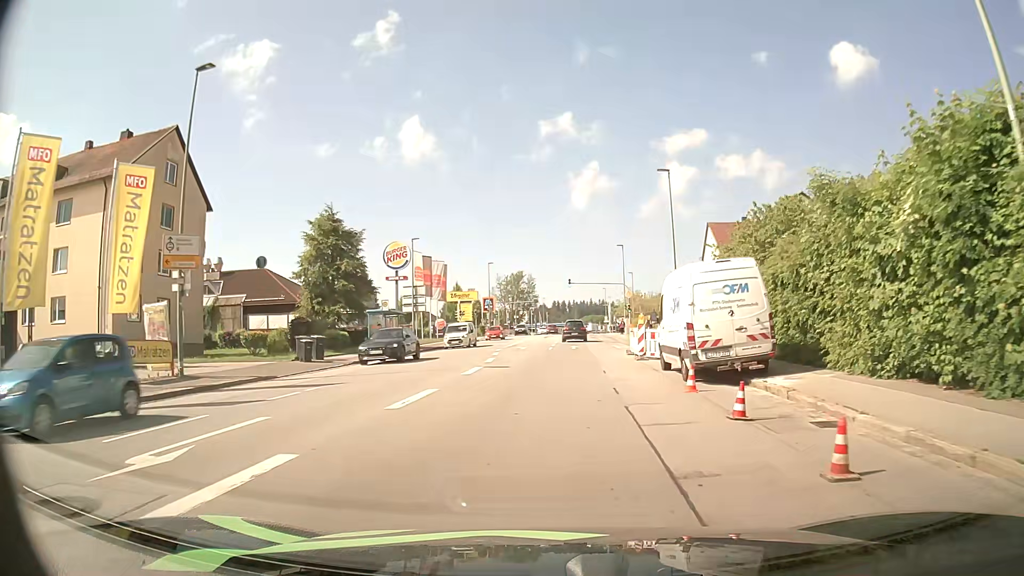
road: tertiary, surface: asphalt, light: Day
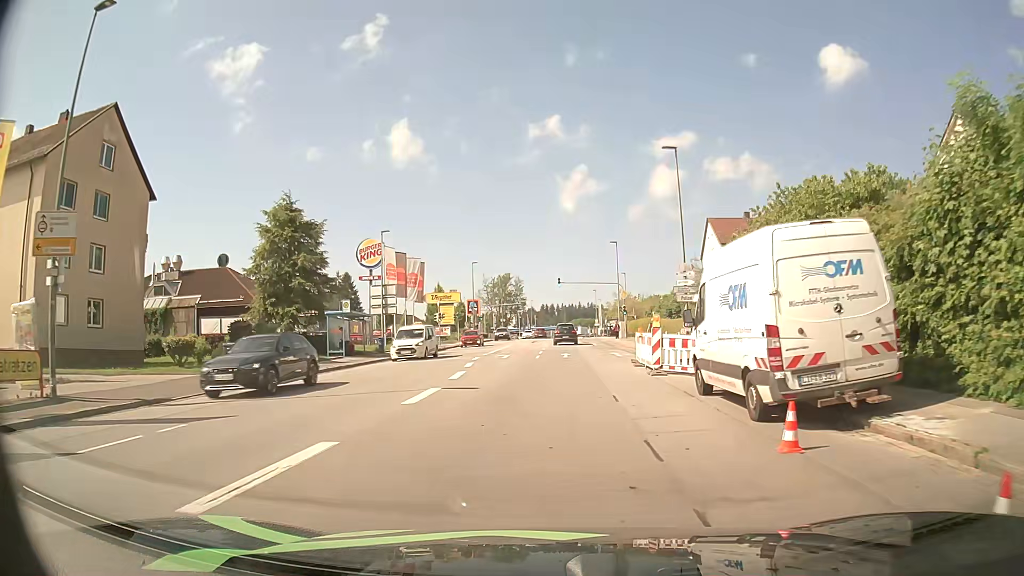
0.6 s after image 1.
(0.0, +6.1) m; +1°
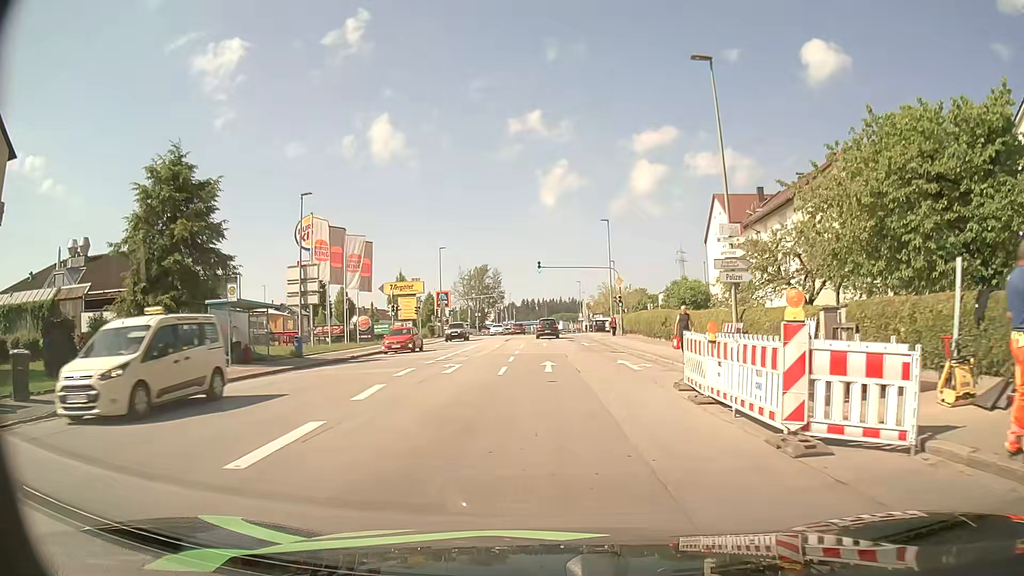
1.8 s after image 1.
(+0.2, +12.0) m; +2°
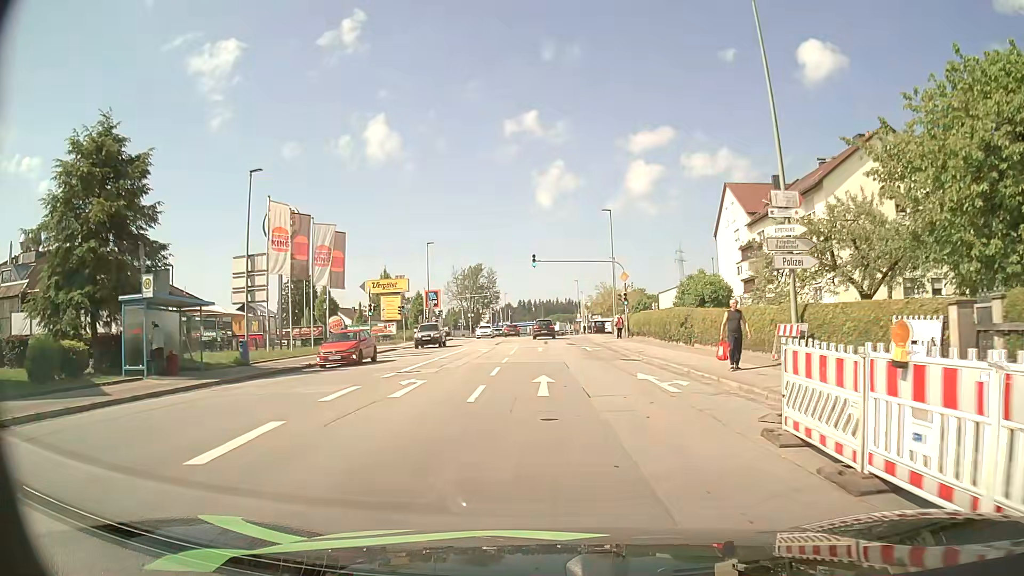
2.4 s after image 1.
(0.0, +5.9) m; +1°
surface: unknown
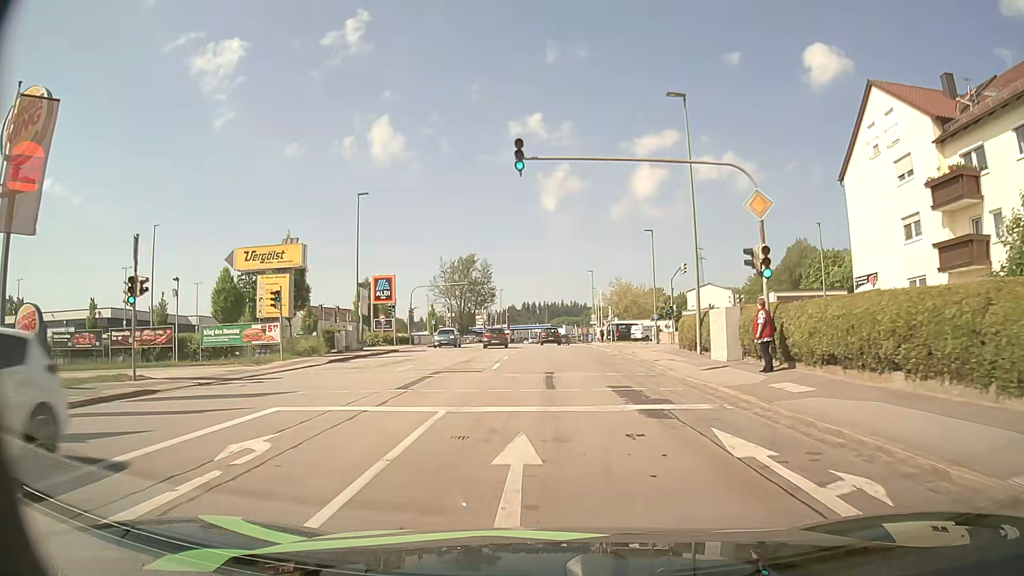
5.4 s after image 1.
(-0.2, +29.0) m; -1°
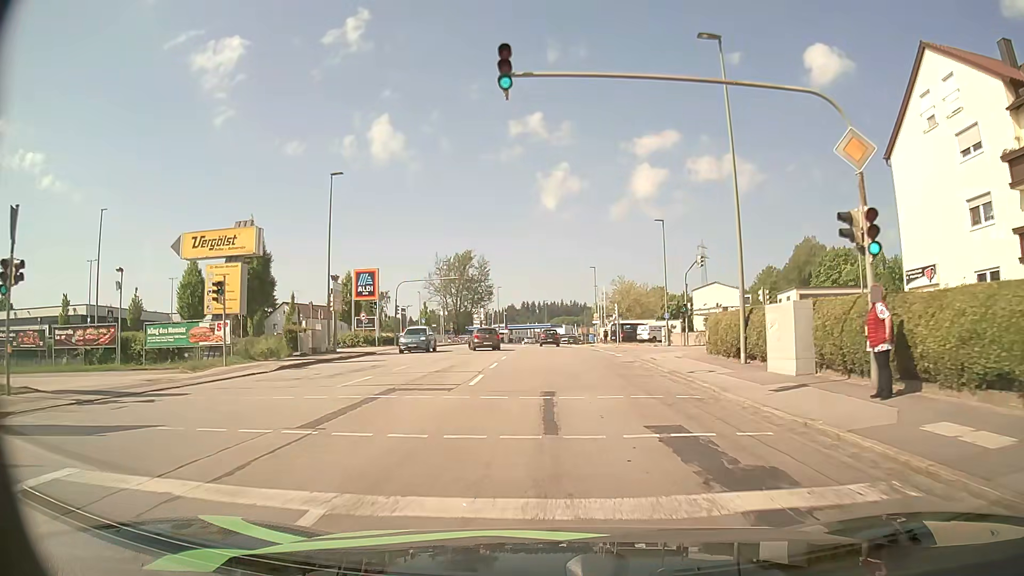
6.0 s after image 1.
(0.0, +5.9) m; 0°
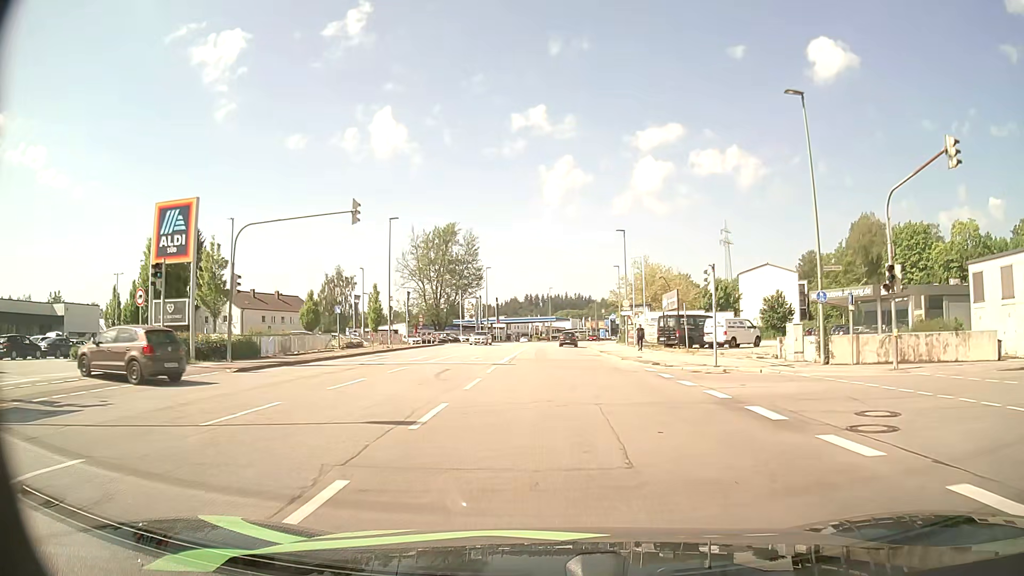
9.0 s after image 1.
(-0.1, +30.7) m; -1°
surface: asphalt
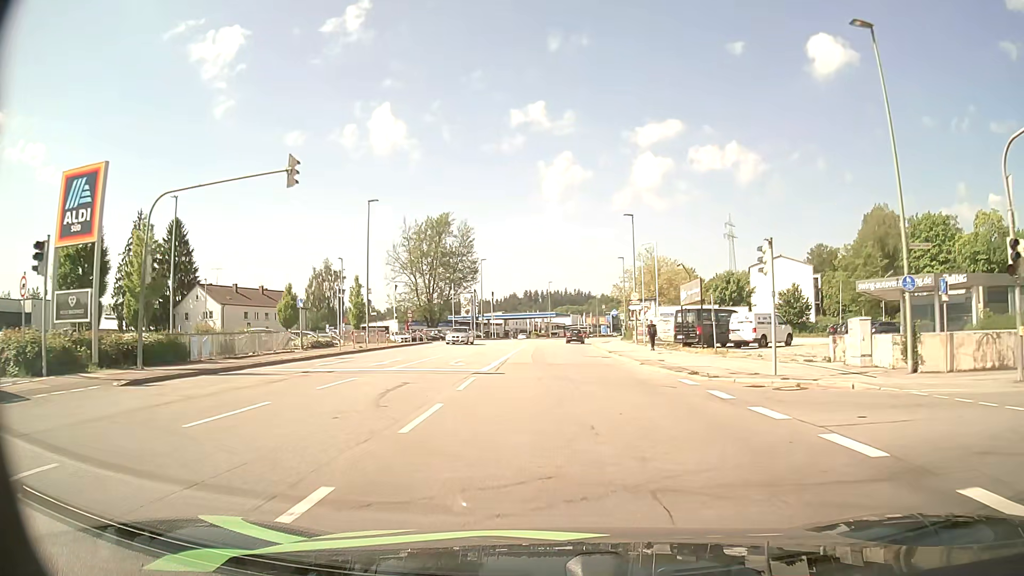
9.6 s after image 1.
(0.0, +6.4) m; +1°
(0, +10) (0, +20) (0, +30) (0, +40) (0, +50) (+1, +60) (+2, +70) (+3, +80) (+4, +90) (+6, +100) m
